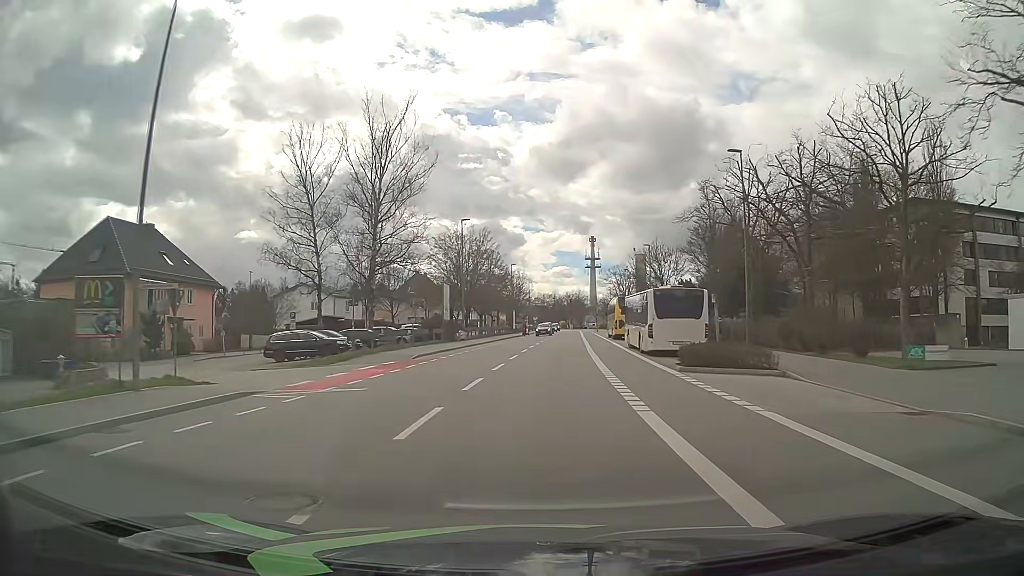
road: tertiary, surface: asphalt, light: Day
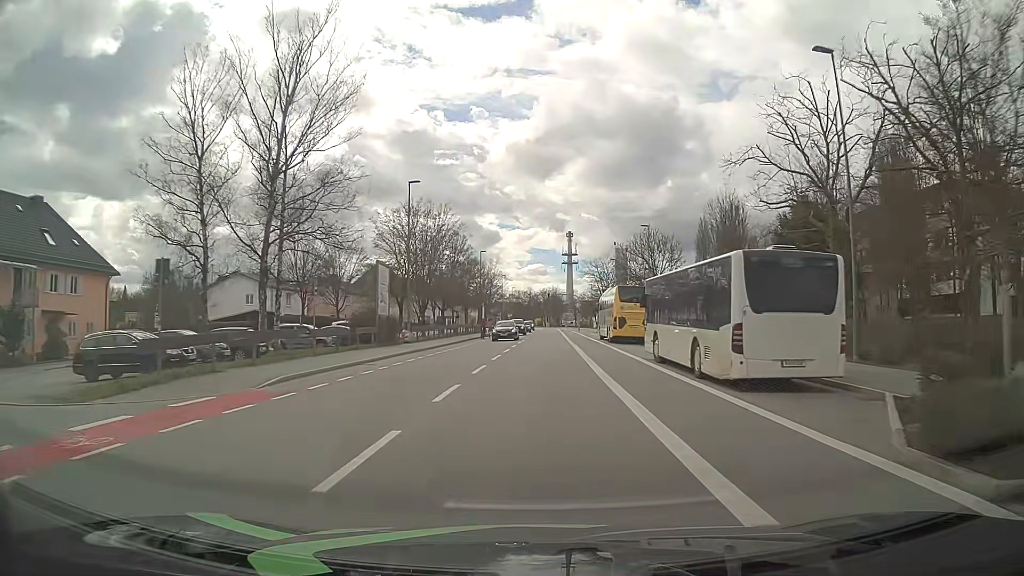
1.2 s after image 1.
(+0.3, +14.6) m; +2°
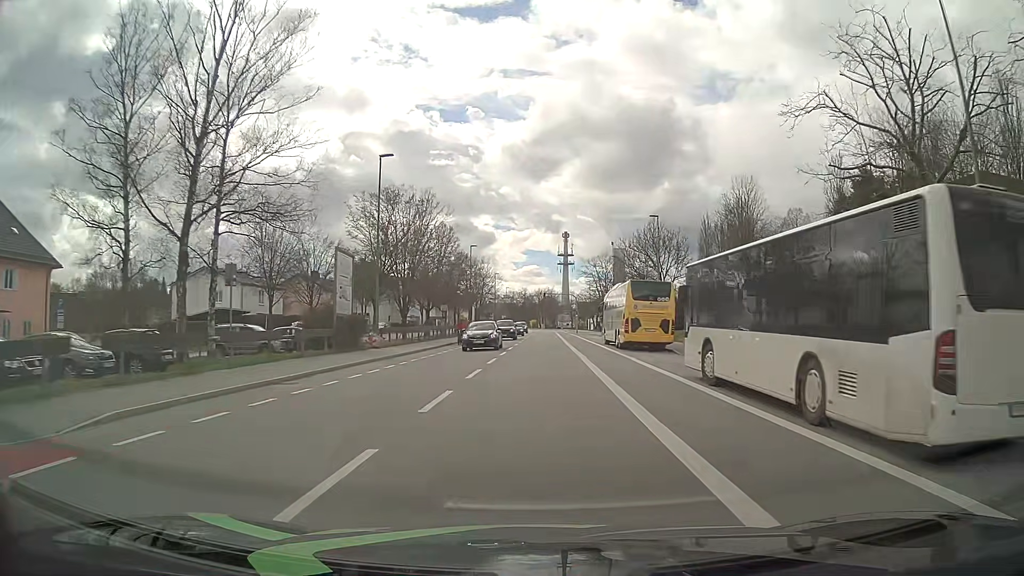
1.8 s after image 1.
(0.0, +7.3) m; 0°
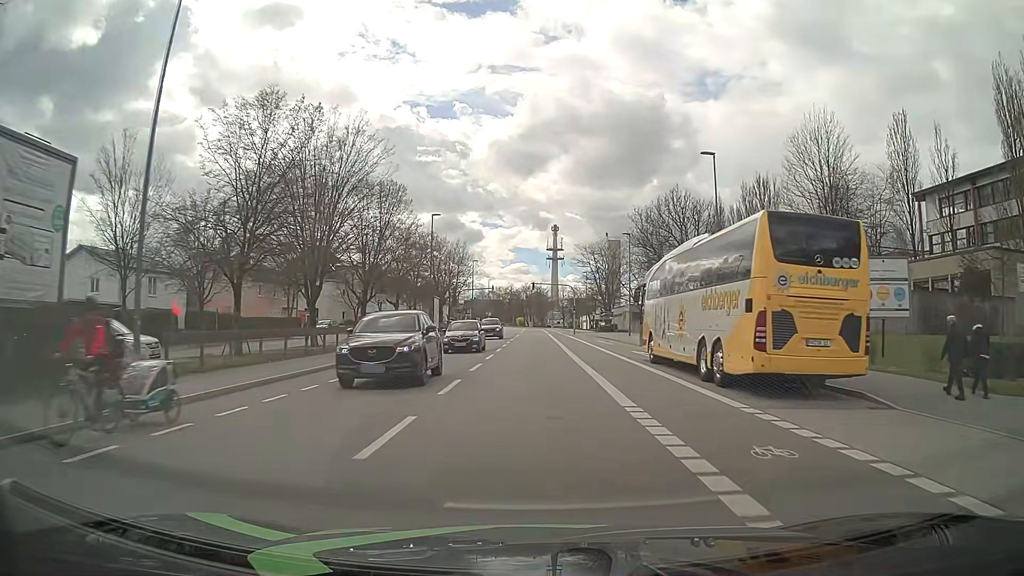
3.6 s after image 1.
(+0.4, +21.5) m; +1°
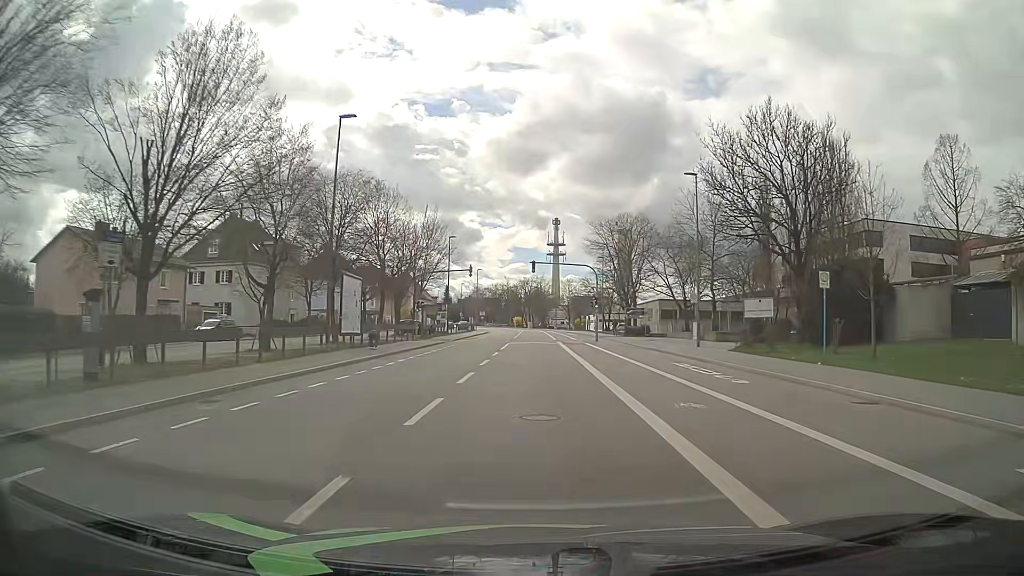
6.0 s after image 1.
(0.0, +27.9) m; 0°
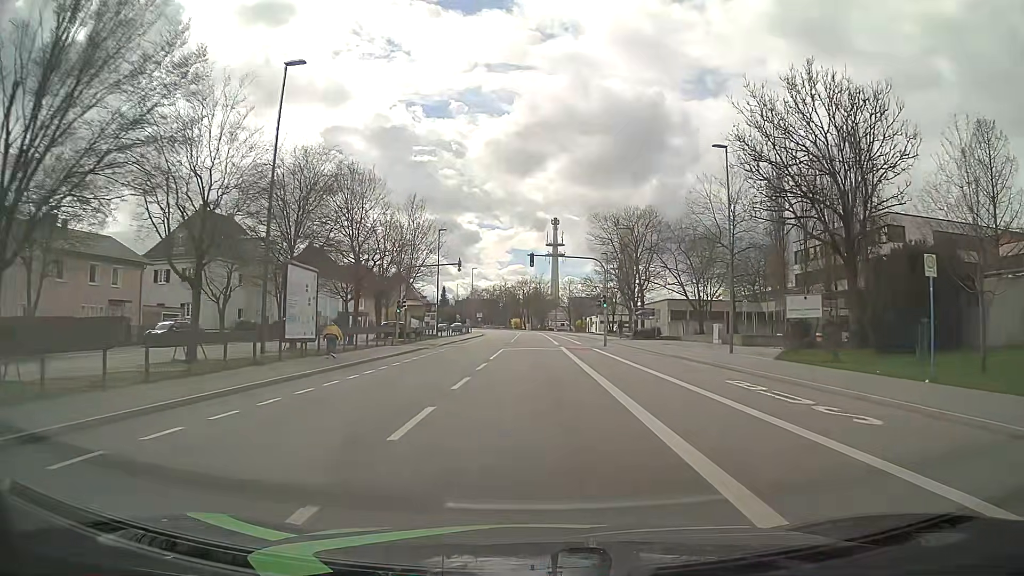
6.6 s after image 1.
(0.0, +6.9) m; 0°
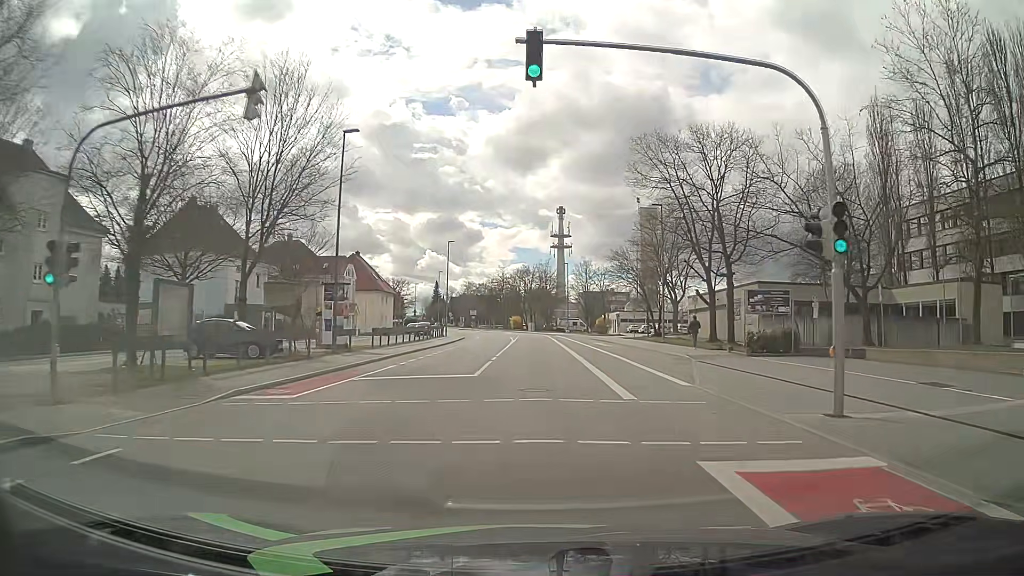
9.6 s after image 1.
(-0.1, +34.0) m; 0°
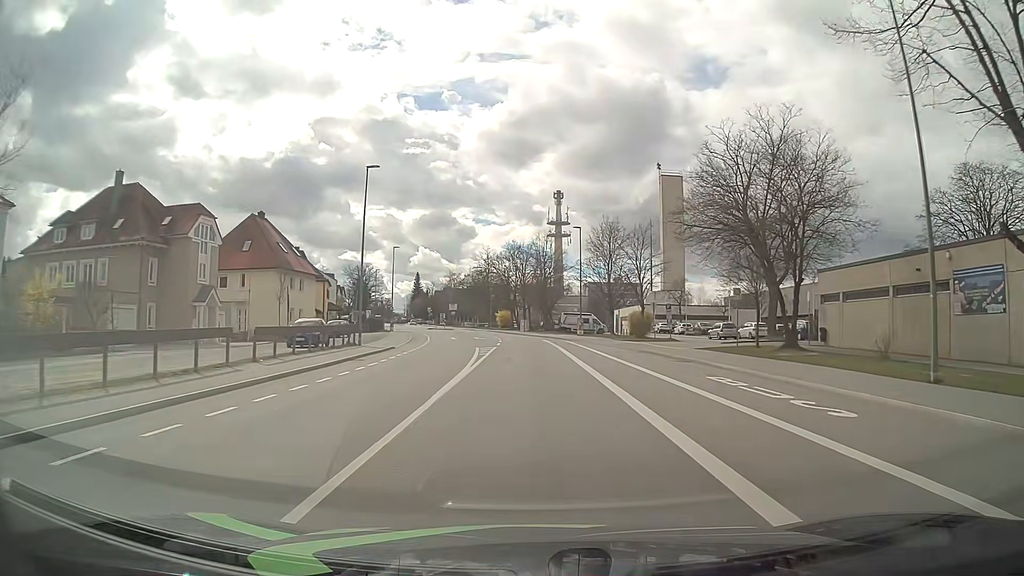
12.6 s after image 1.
(0.0, +34.9) m; 0°
(0, +10) (0, +20) (0, +30) (0, +40) (-1, +50) (-1, +60) (-3, +70) (-5, +80) (-7, +89) (-9, +99) m
